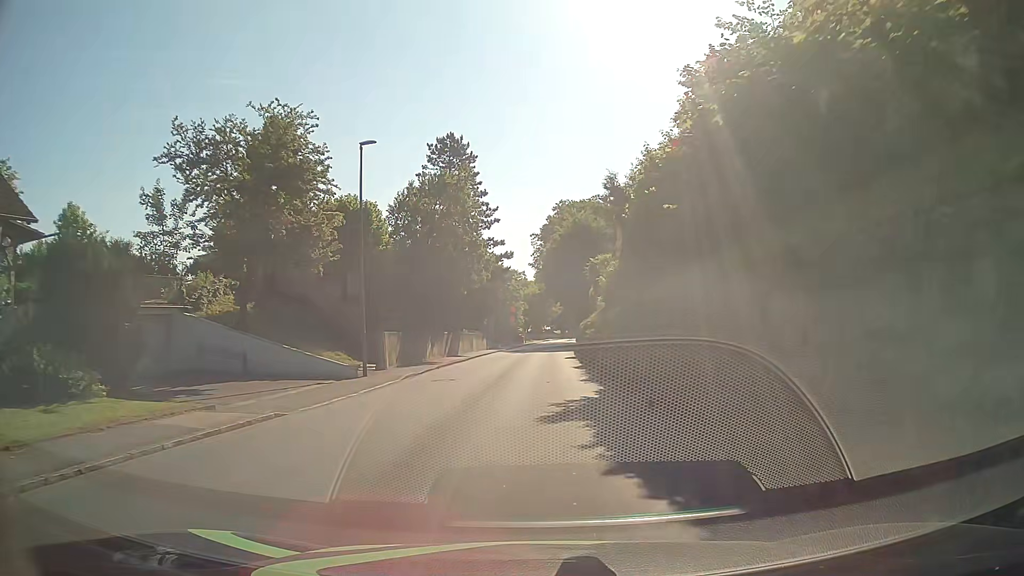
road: tertiary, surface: asphalt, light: Day
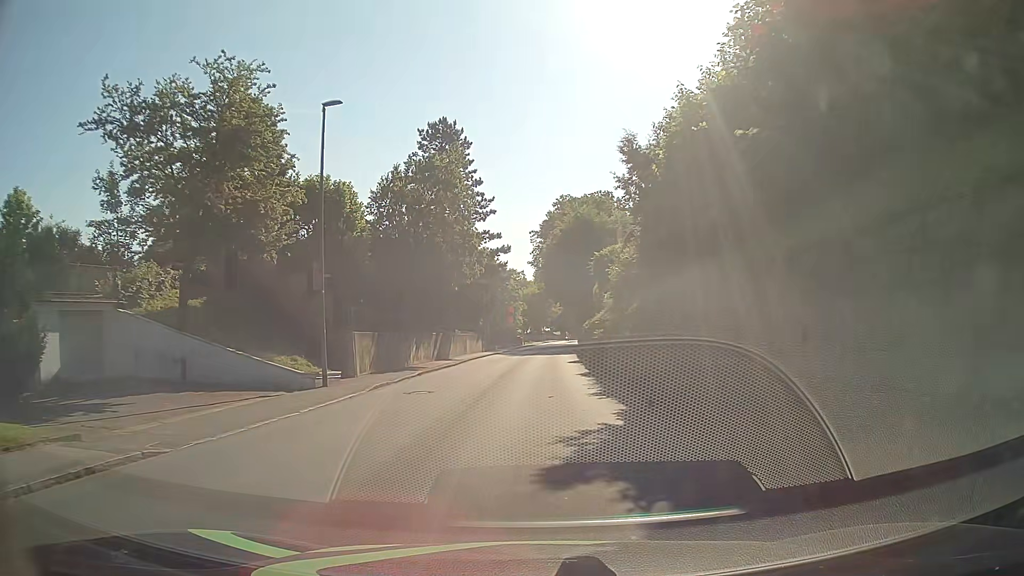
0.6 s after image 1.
(0.0, +4.4) m; 0°
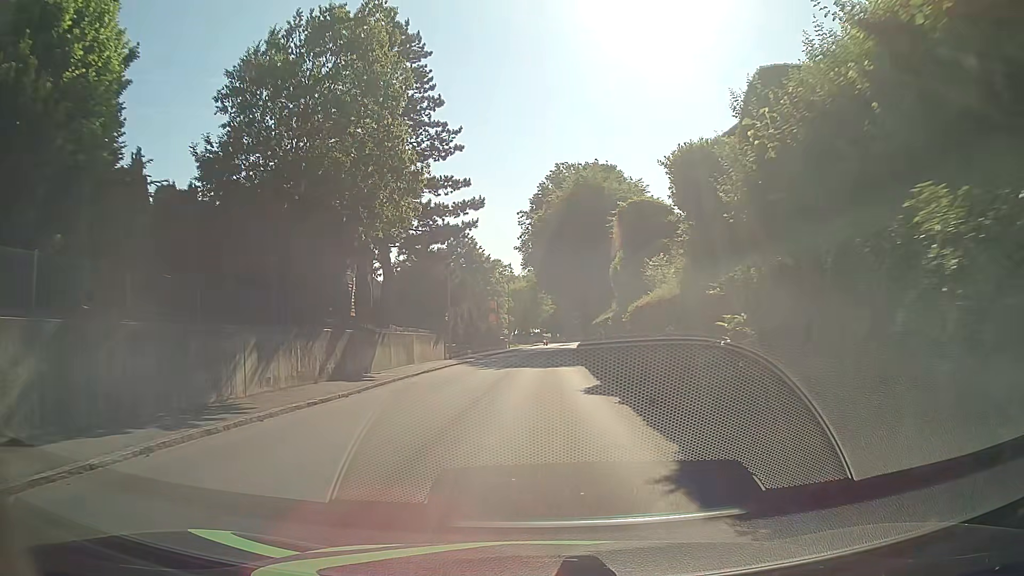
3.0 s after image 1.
(+0.1, +17.7) m; +1°
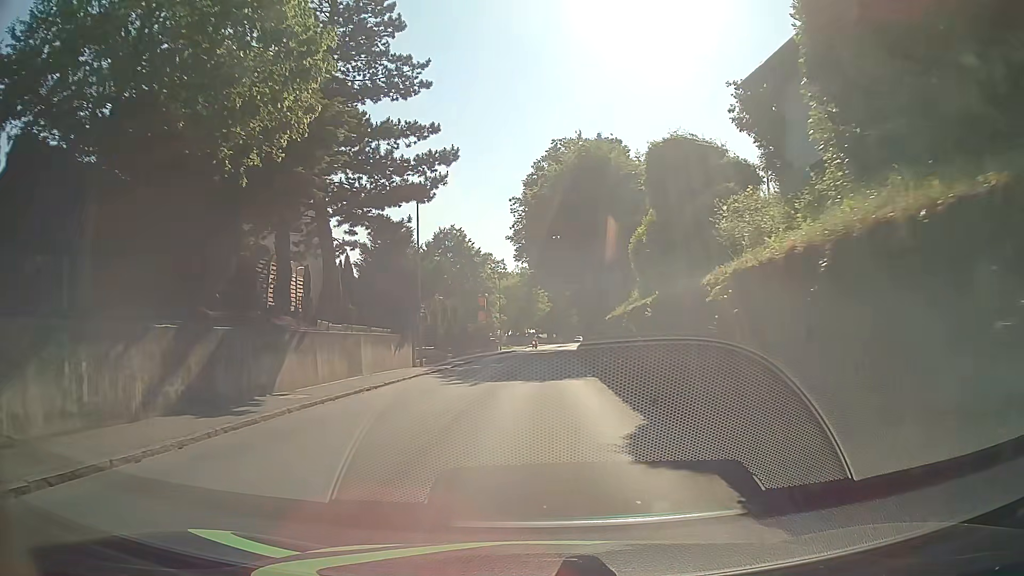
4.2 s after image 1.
(0.0, +8.9) m; -1°
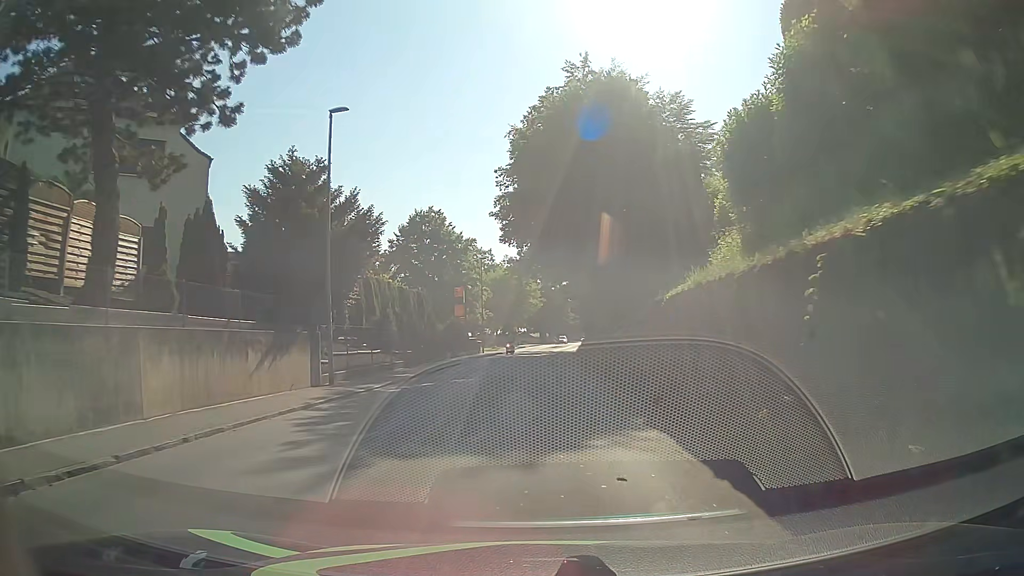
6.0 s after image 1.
(+0.3, +13.4) m; +1°
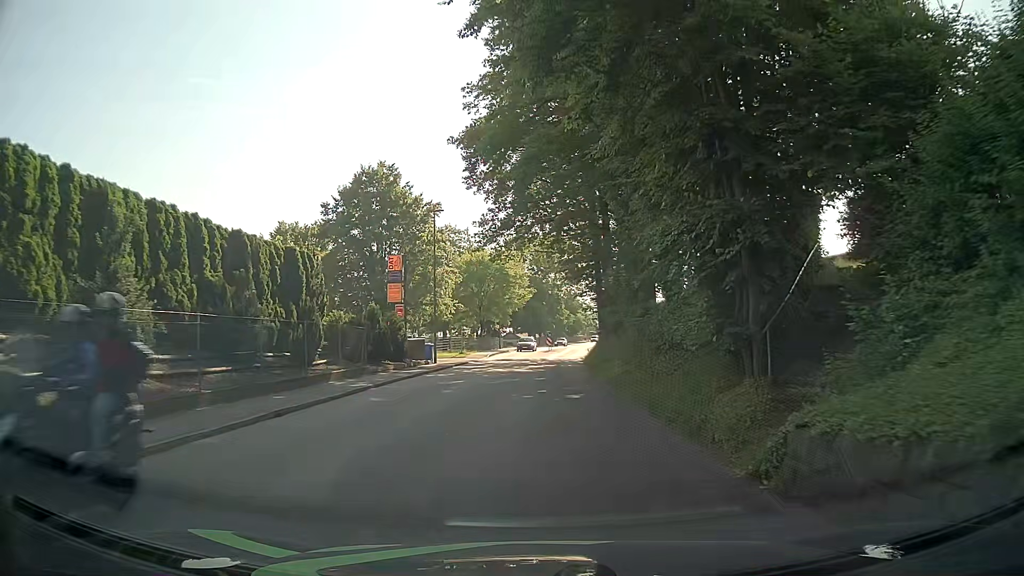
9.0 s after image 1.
(+0.2, +22.3) m; +1°
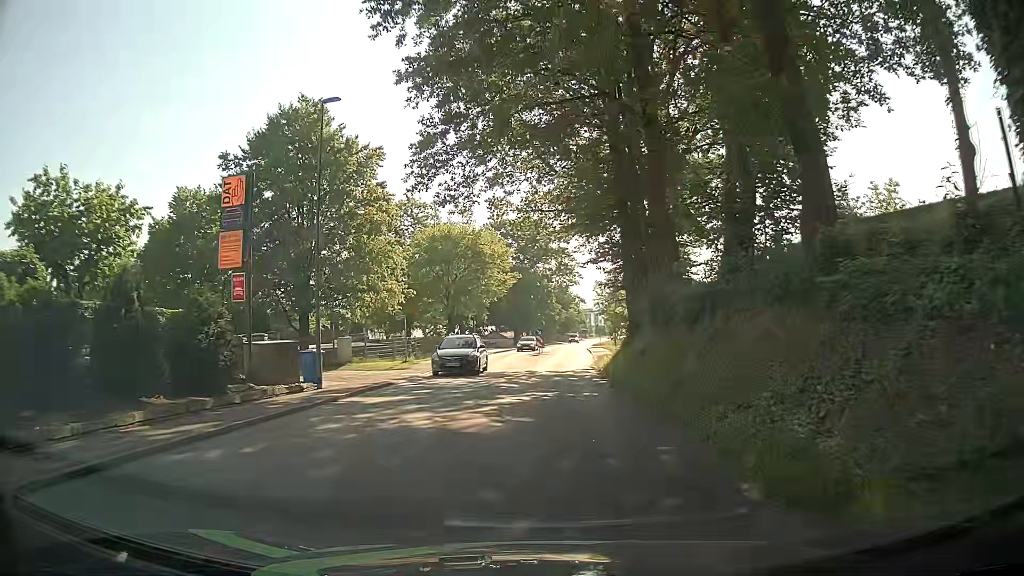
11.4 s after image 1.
(+0.3, +17.9) m; +1°
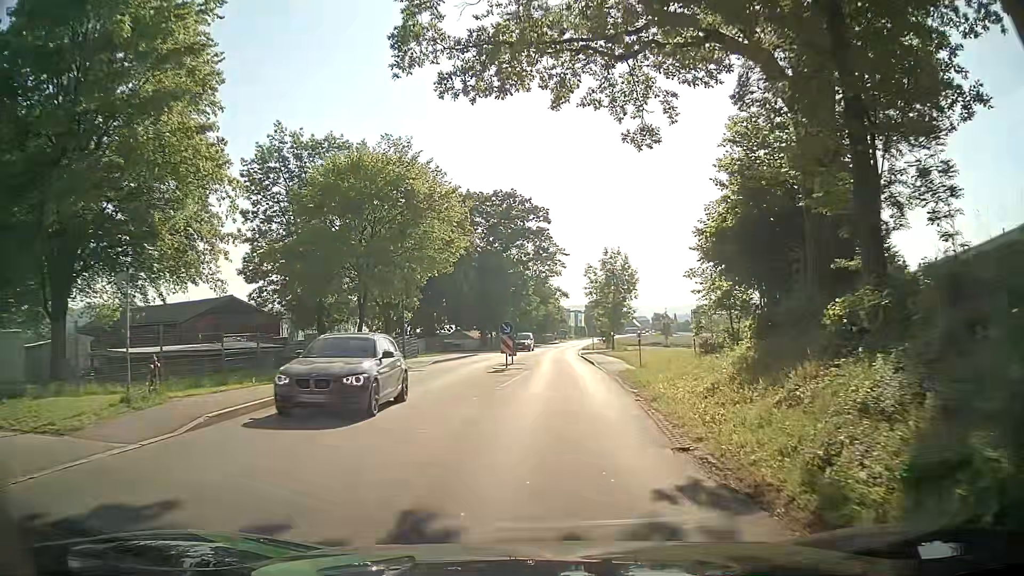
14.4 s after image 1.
(+0.2, +22.5) m; +2°
(0, +10) (+1, +20) (+1, +30) (+1, +40) (+2, +50) (+2, +60) (+3, +70) (+4, +80) (+5, +90) (+6, +100) m
